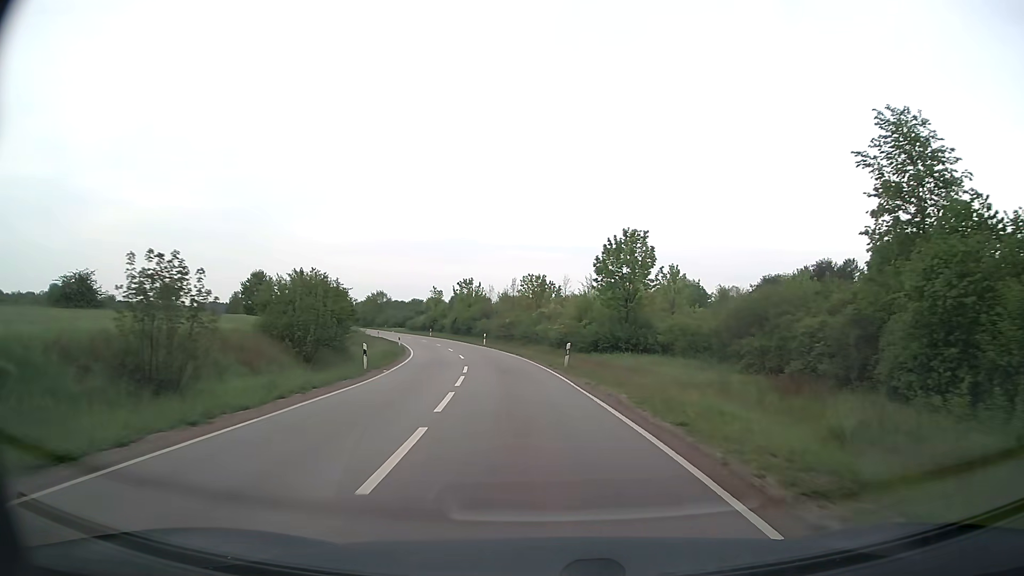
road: secondary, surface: asphalt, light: Day
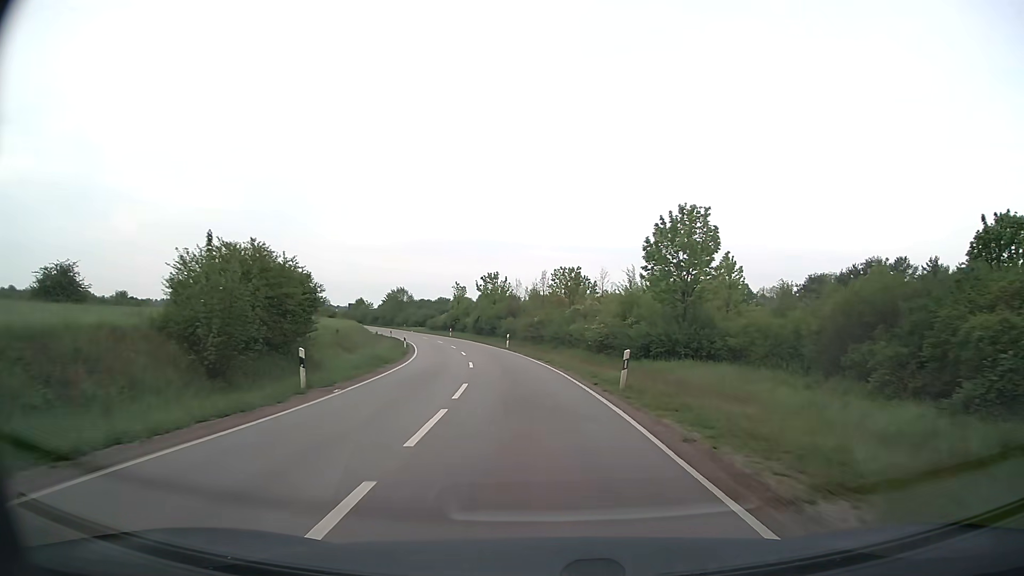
(-0.2, +9.9) m; -3°
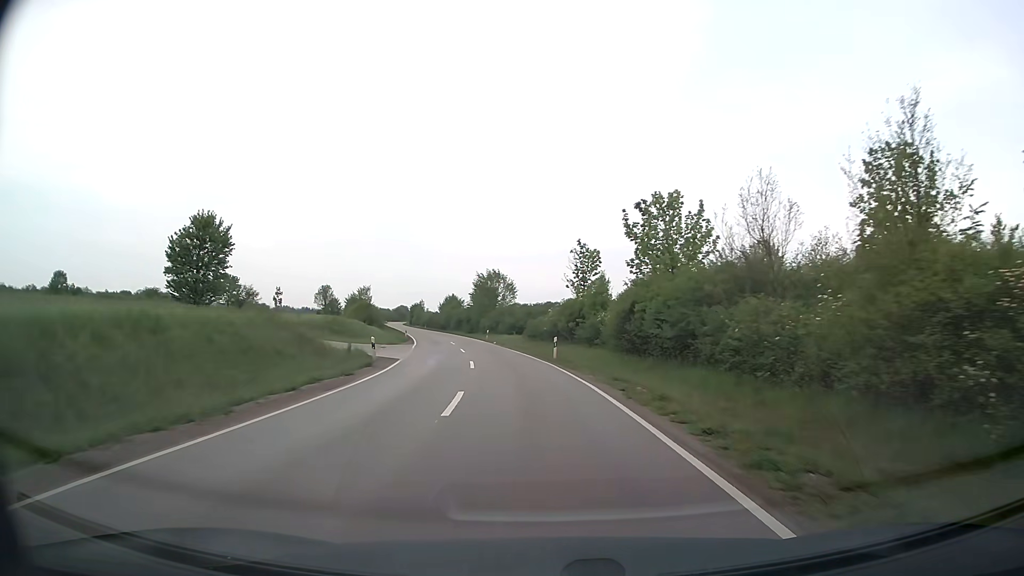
(-5.4, +52.7) m; -12°
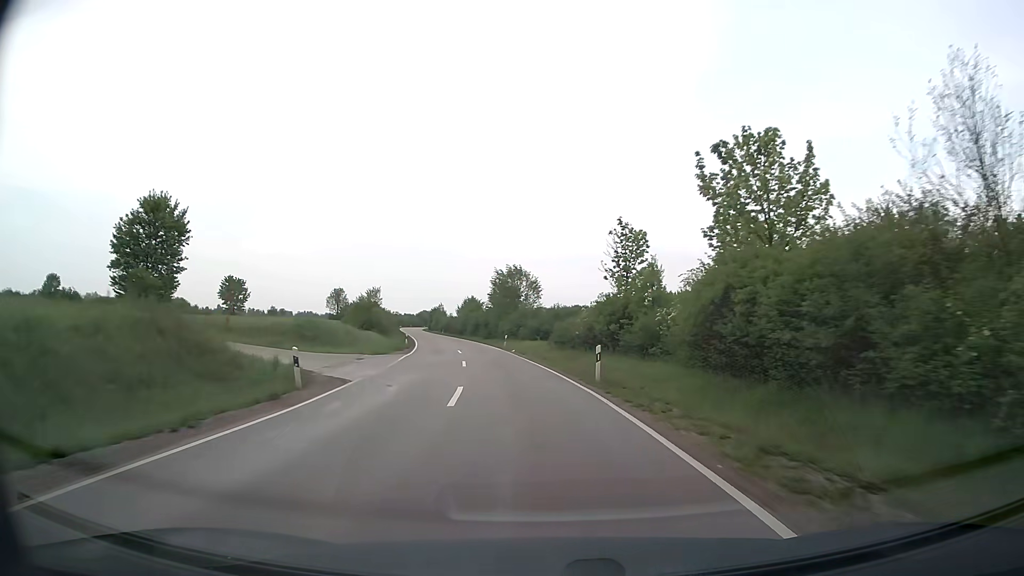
(-0.2, +11.2) m; -2°
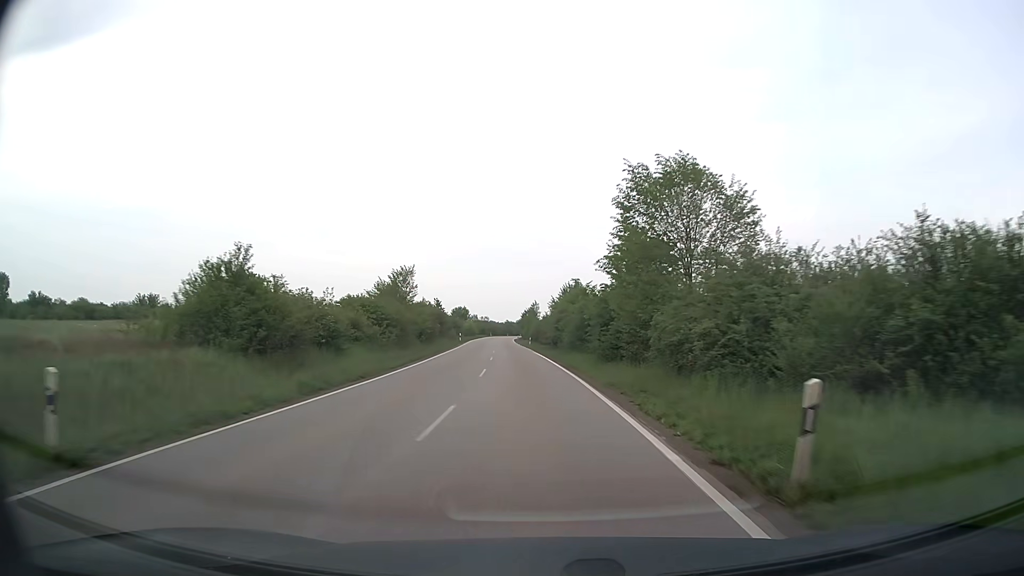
(-4.2, +45.7) m; -10°
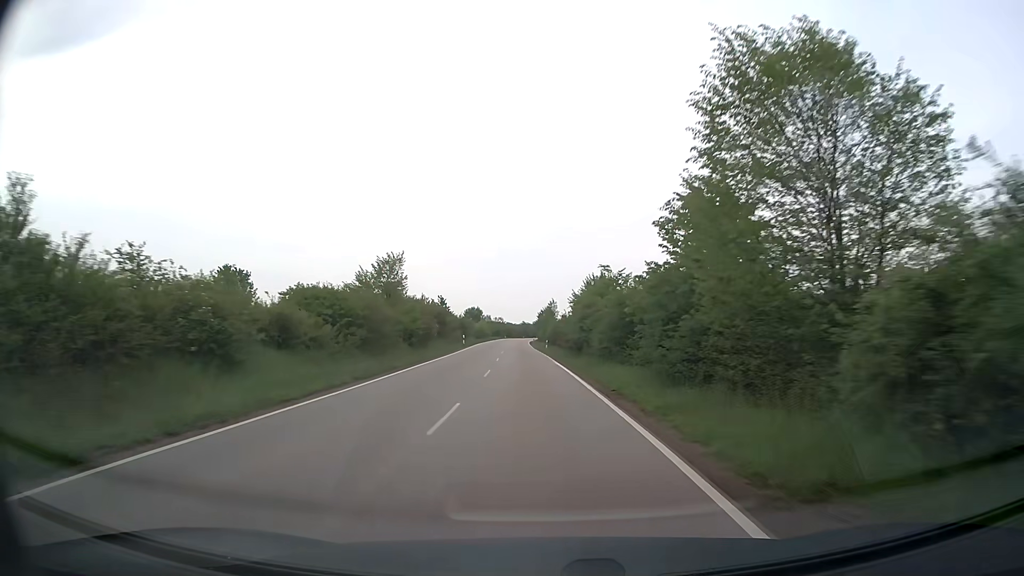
(-0.1, +11.7) m; -1°
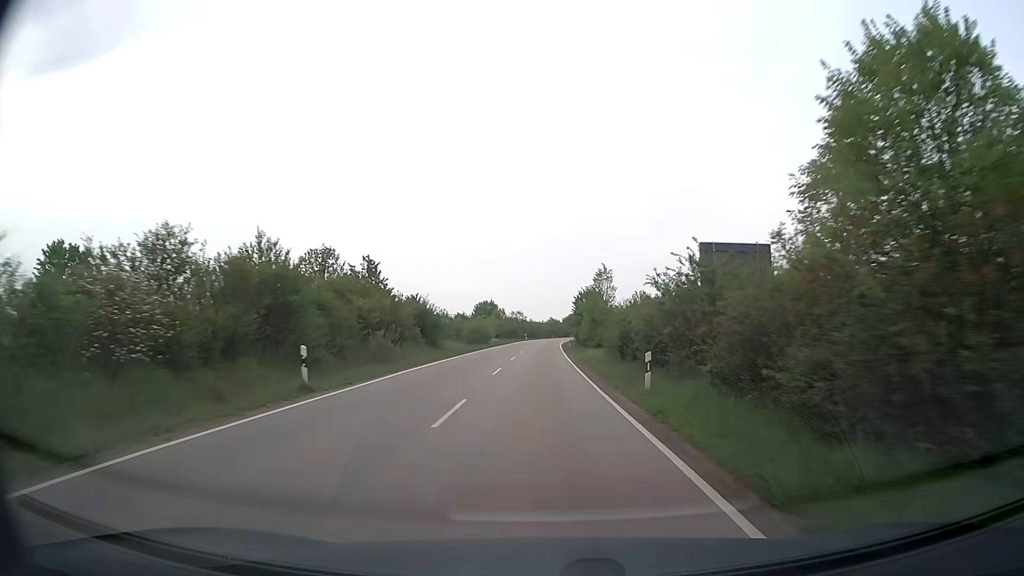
(-1.4, +47.8) m; -2°
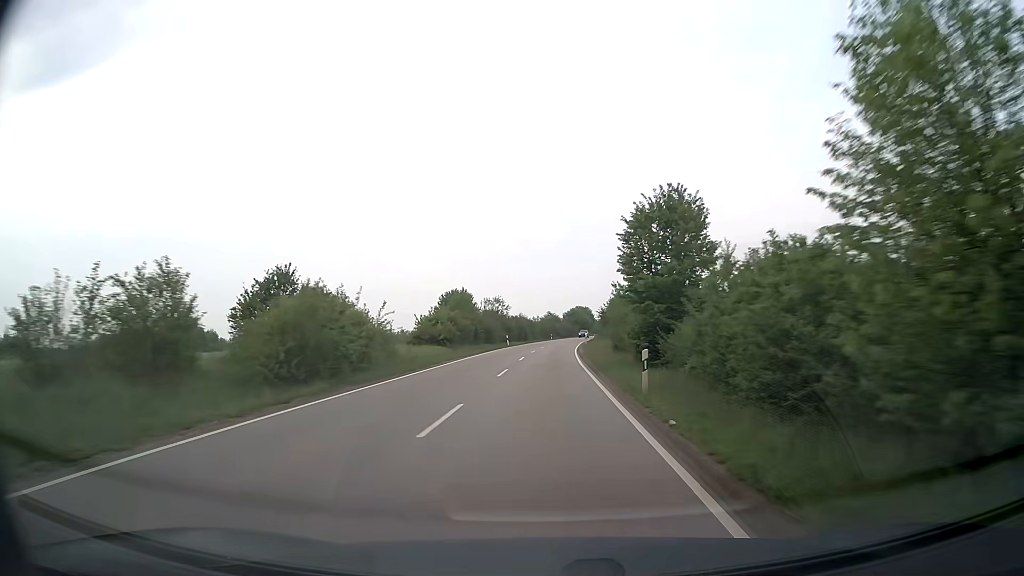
(0.0, +48.9) m; 0°
(0, +10) (0, +20) (0, +30) (+1, +40) (+1, +50) (+1, +60) (+2, +70) (+3, +80) (+4, +90) (+5, +100) m
